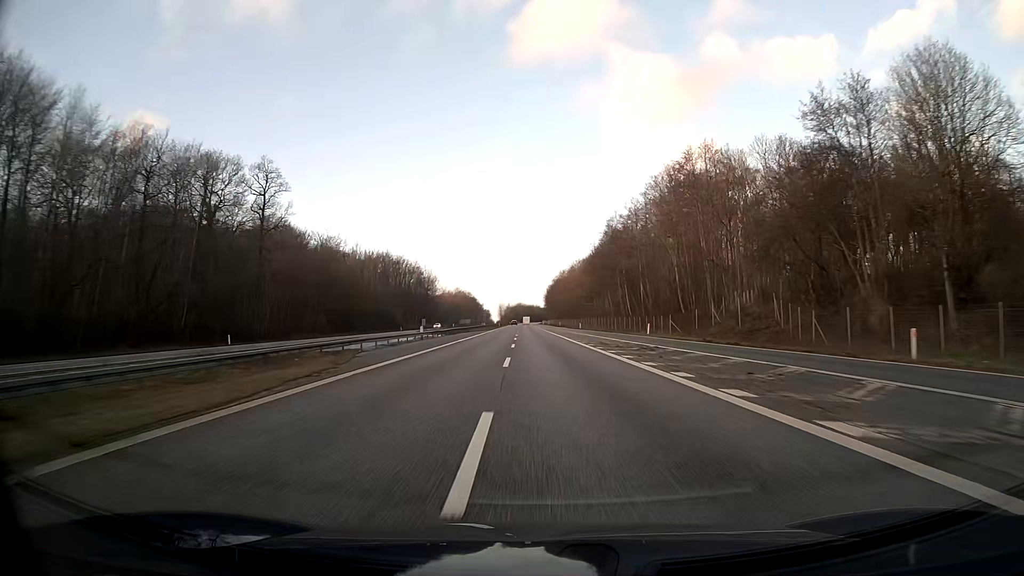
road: motorway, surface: asphalt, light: Day
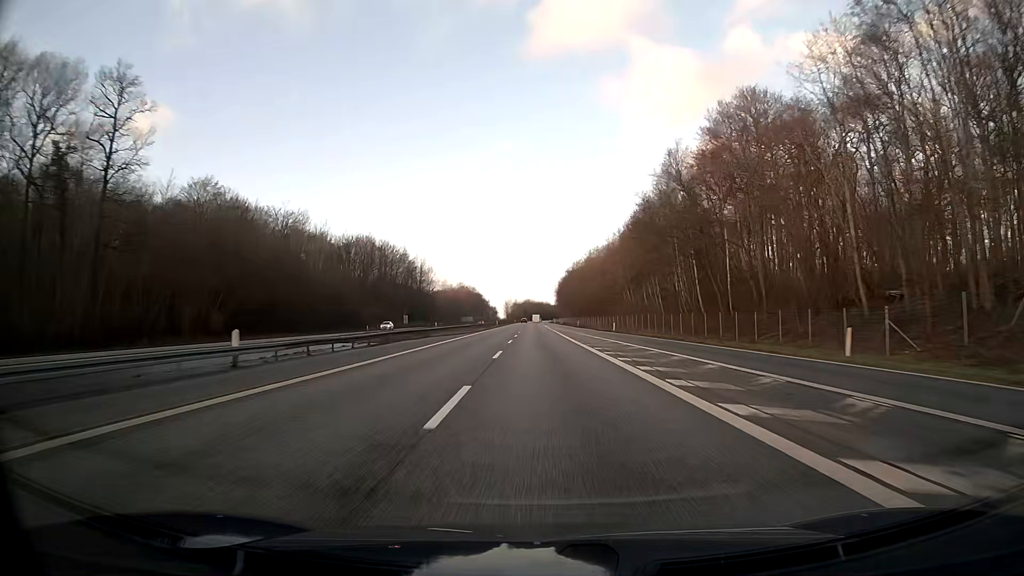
(-0.2, +41.2) m; -1°
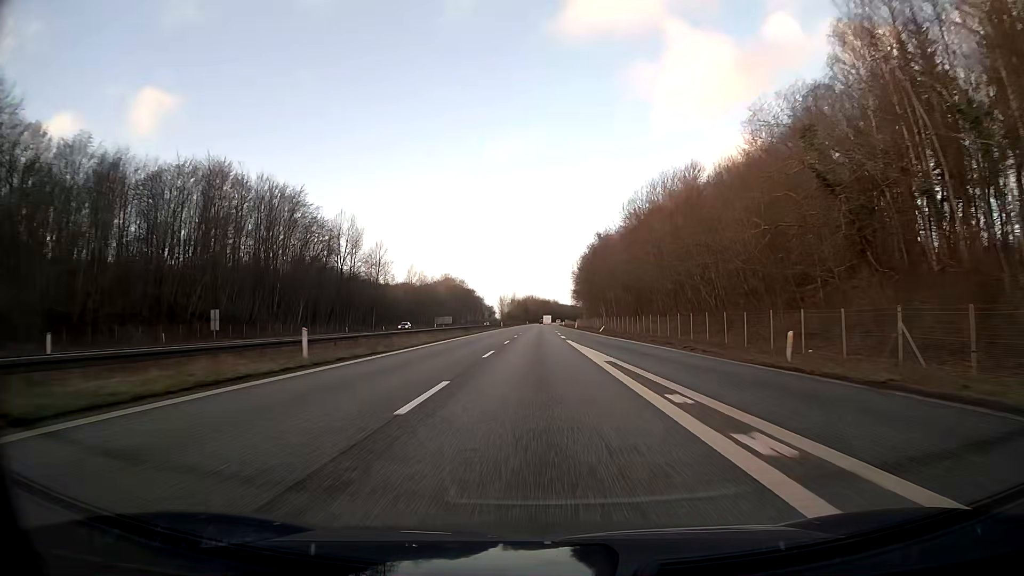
(-0.6, +103.0) m; -1°
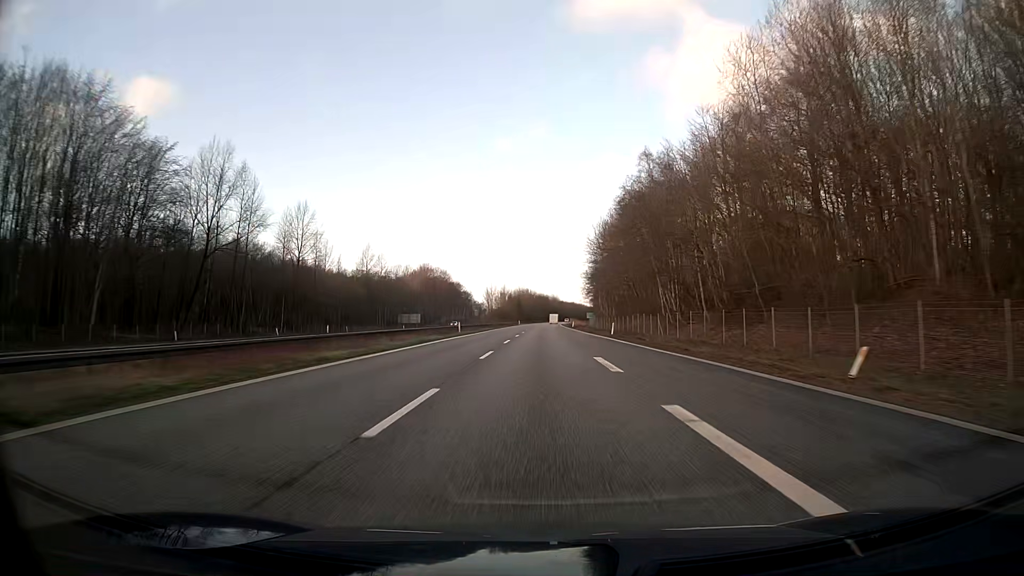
(0.0, +61.8) m; 0°
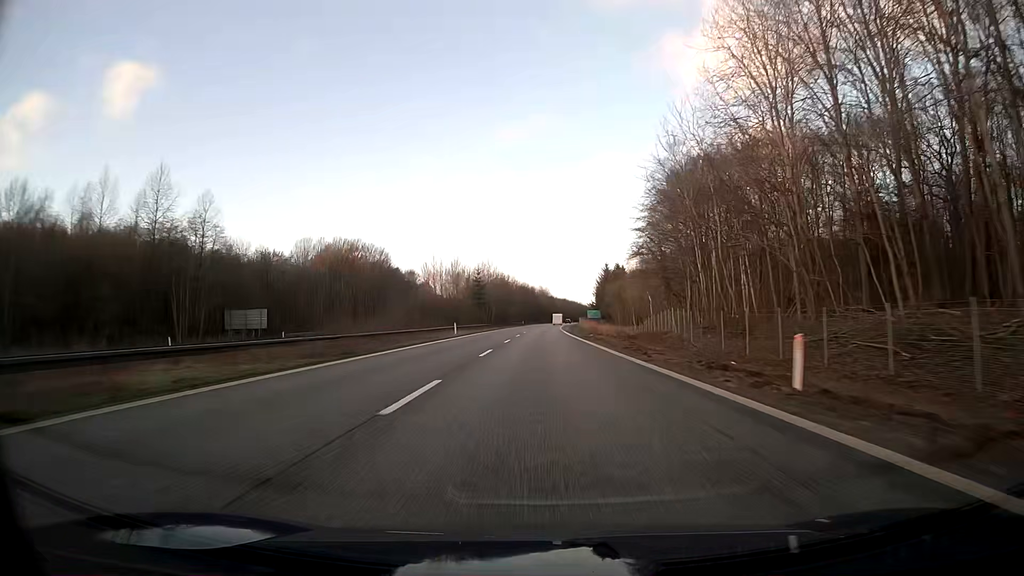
(+1.2, +103.1) m; +1°
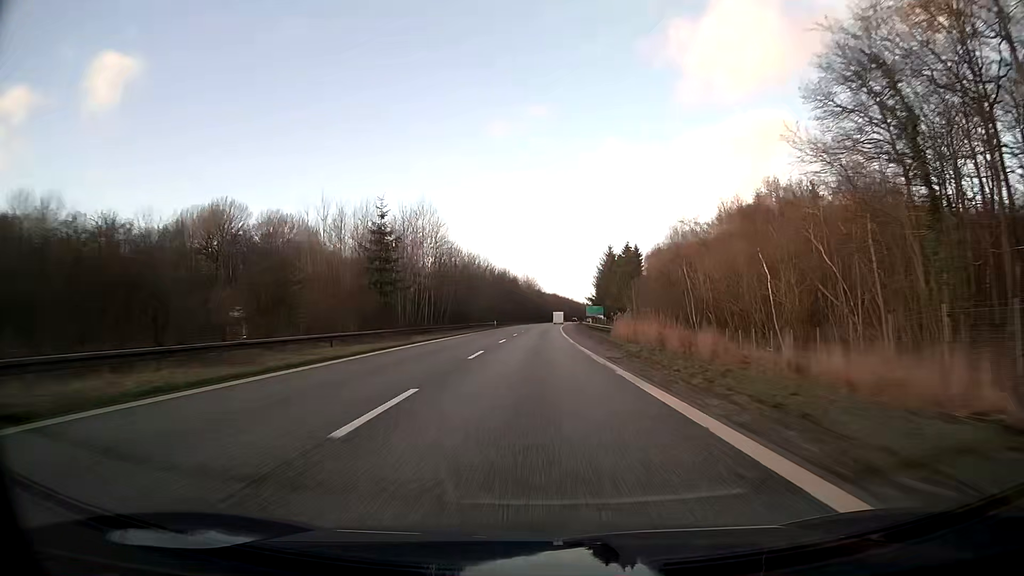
(+0.5, +61.8) m; +1°
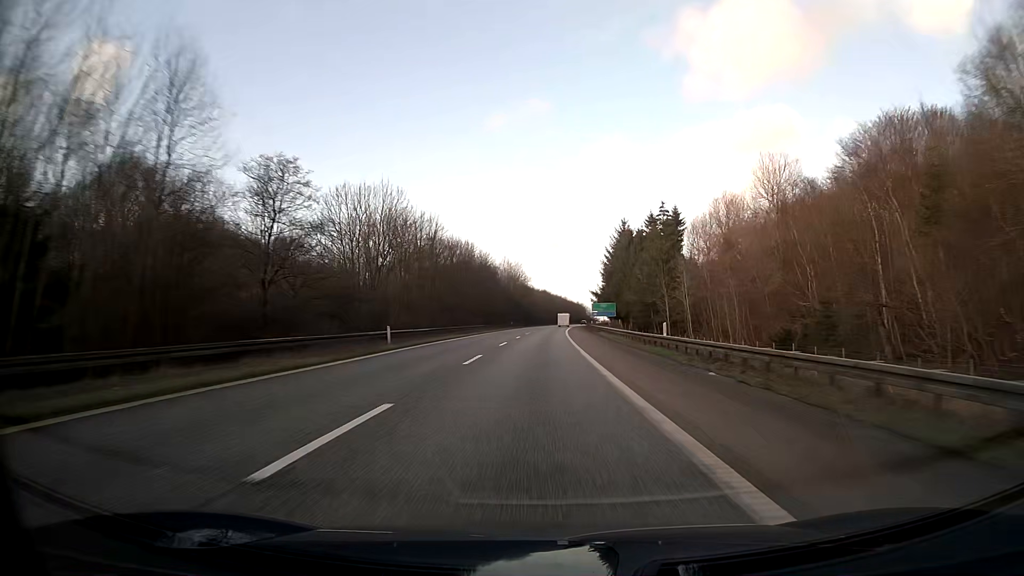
(+0.6, +61.8) m; +1°
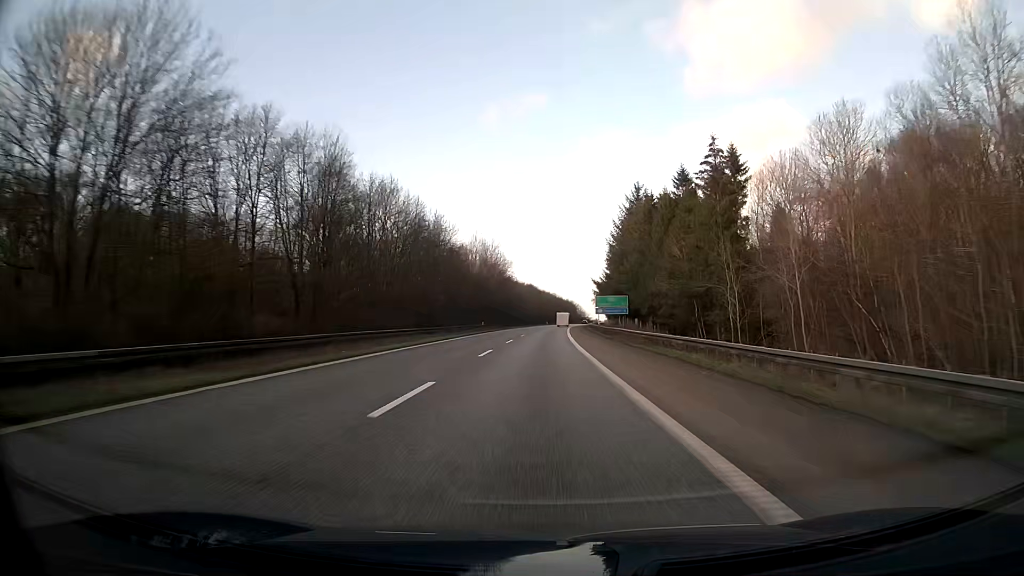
(+0.3, +41.3) m; +1°
(0, +10) (0, +20) (0, +30) (0, +40) (+1, +50) (+1, +60) (+1, +70) (+2, +80) (+2, +90) (+2, +100) m
